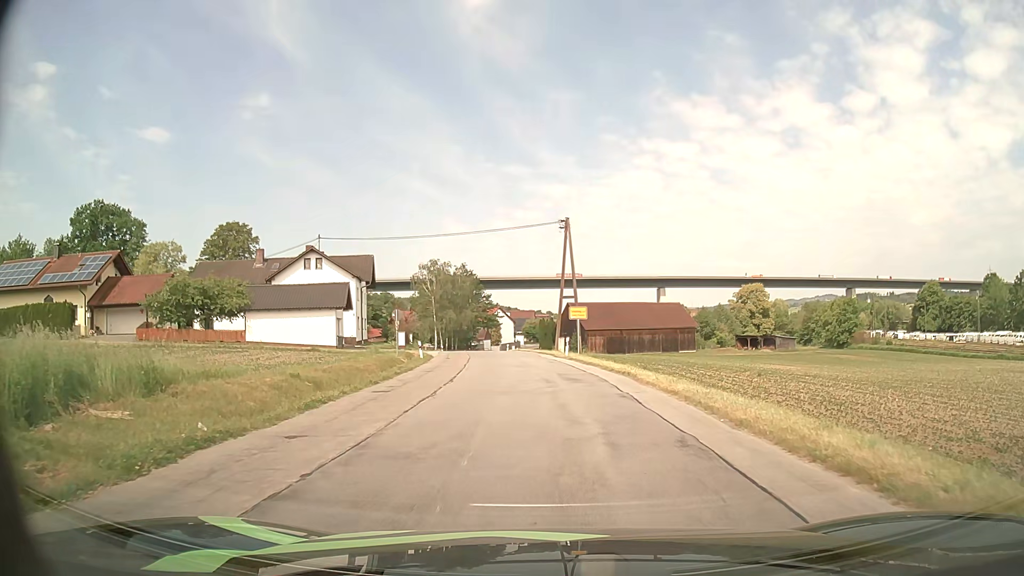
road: unclassified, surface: asphalt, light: Day
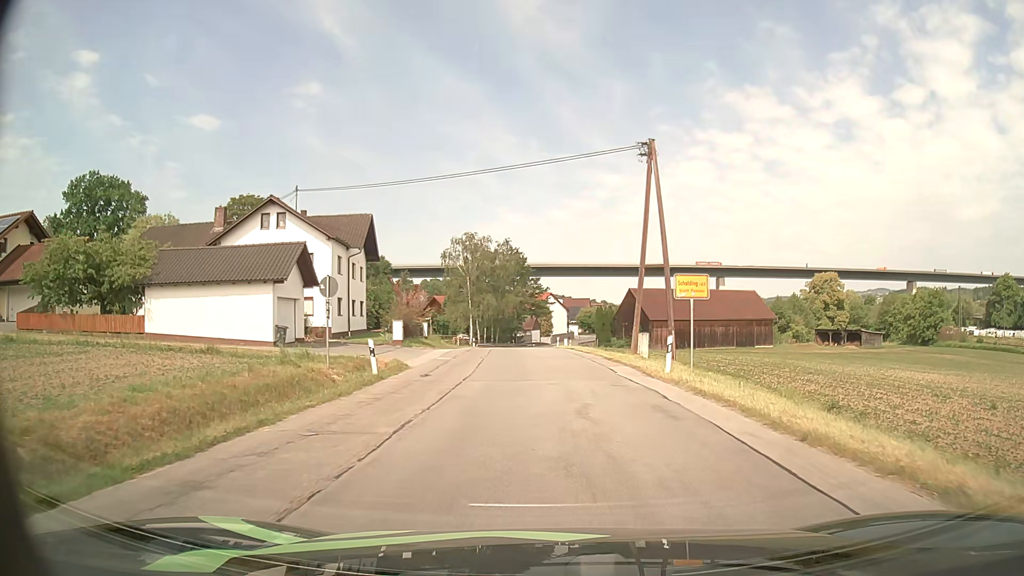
(-0.5, +18.8) m; -4°
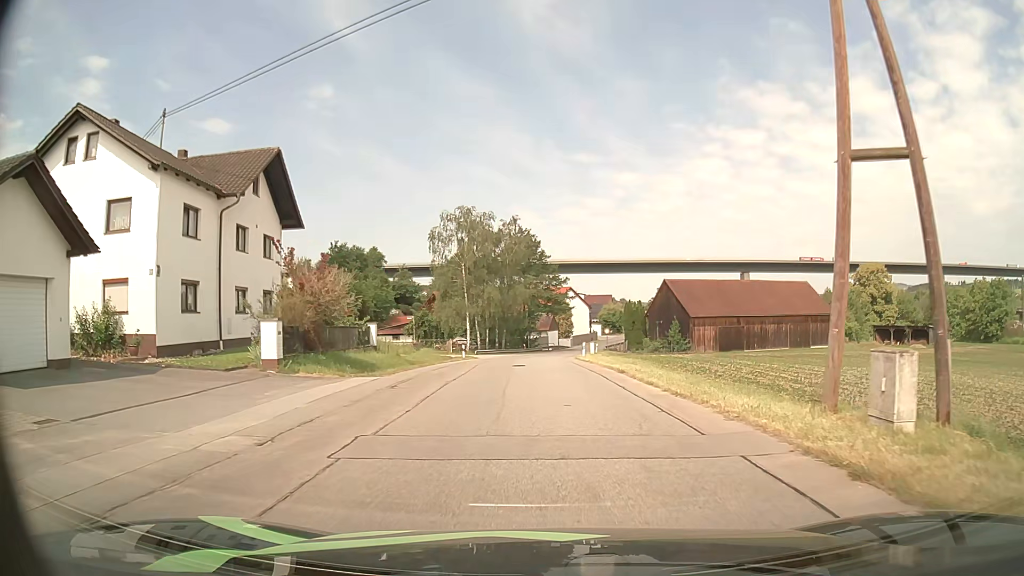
(-0.1, +20.0) m; -2°
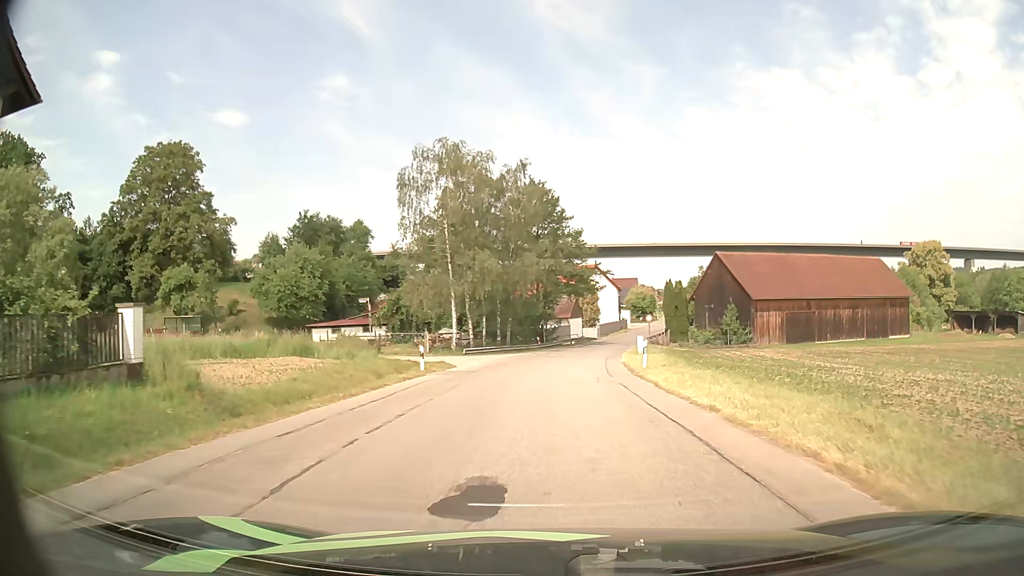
(-0.2, +21.4) m; -1°
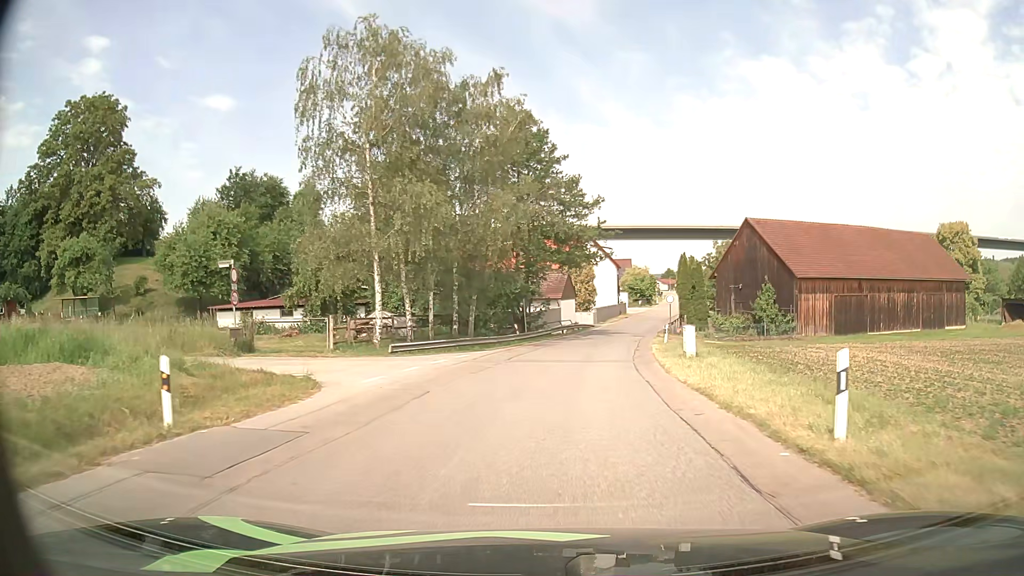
(0.0, +17.2) m; +1°
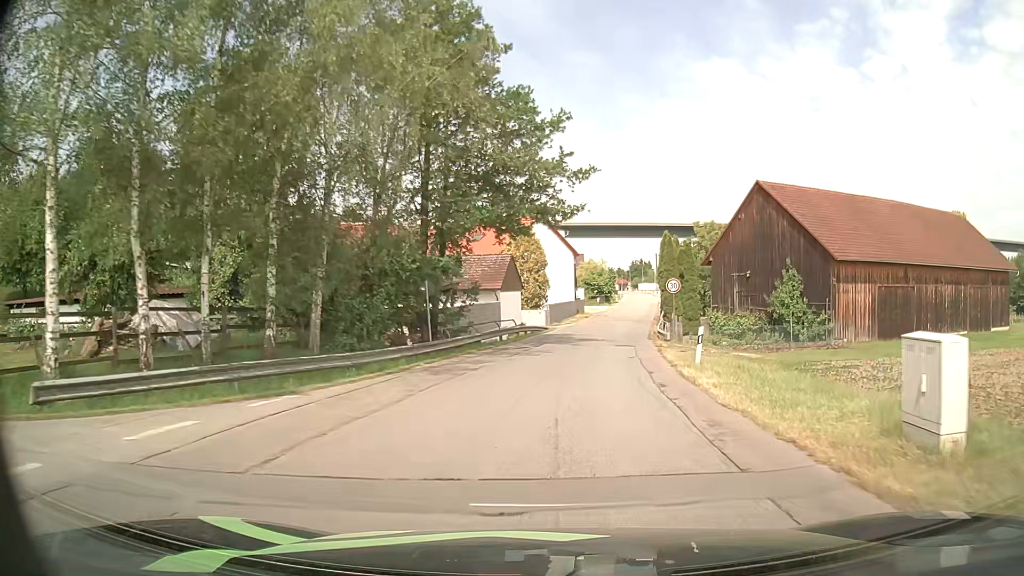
(+0.6, +17.6) m; +5°
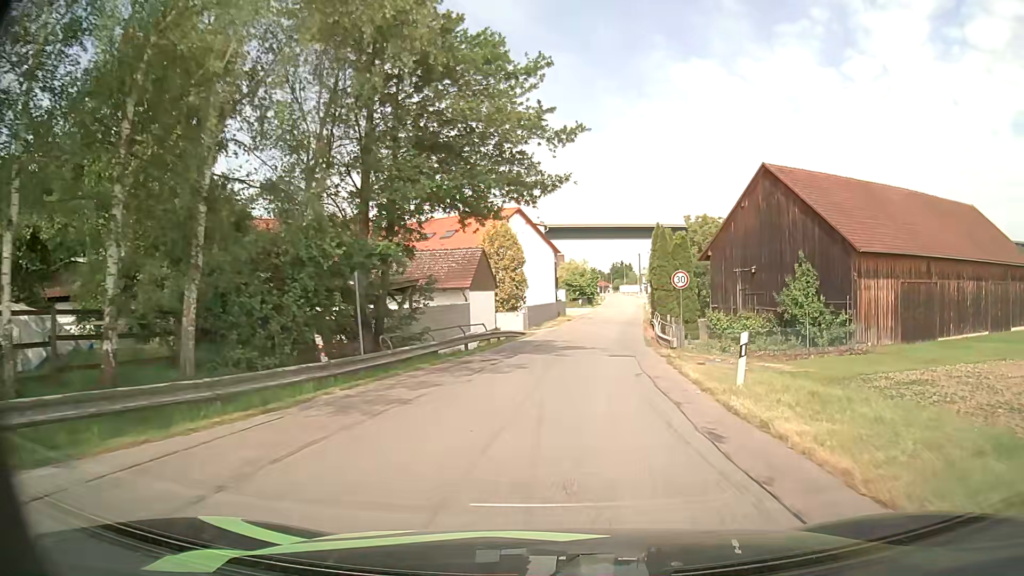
(+0.1, +5.8) m; +2°
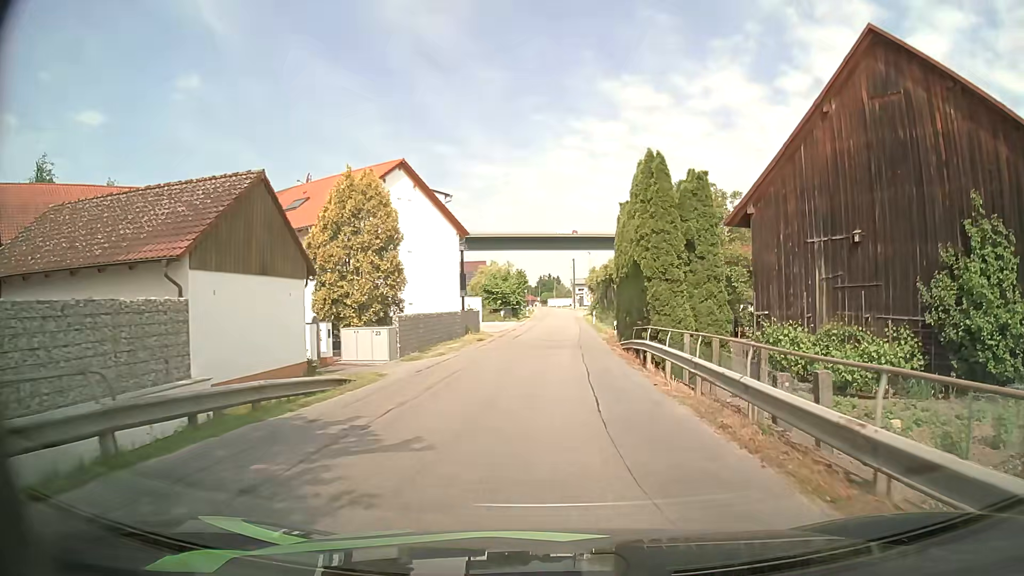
(+1.3, +22.5) m; +6°
(0, +10) (+1, +20) (+1, +30) (+1, +40) (+2, +50) (+2, +60) (+2, +70) (+2, +80) (+2, +90) (+3, +100) m
